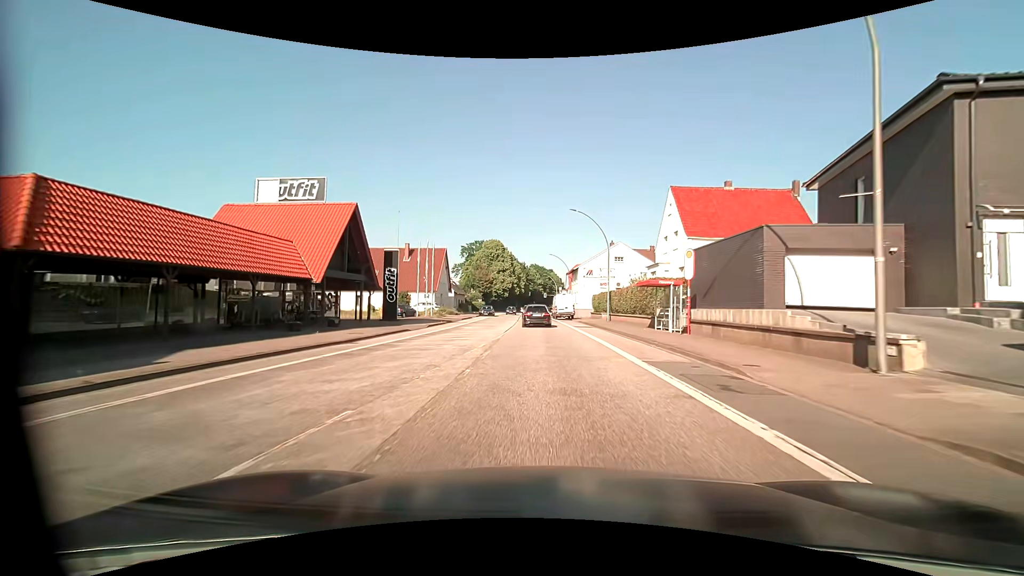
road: primary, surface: asphalt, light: Day
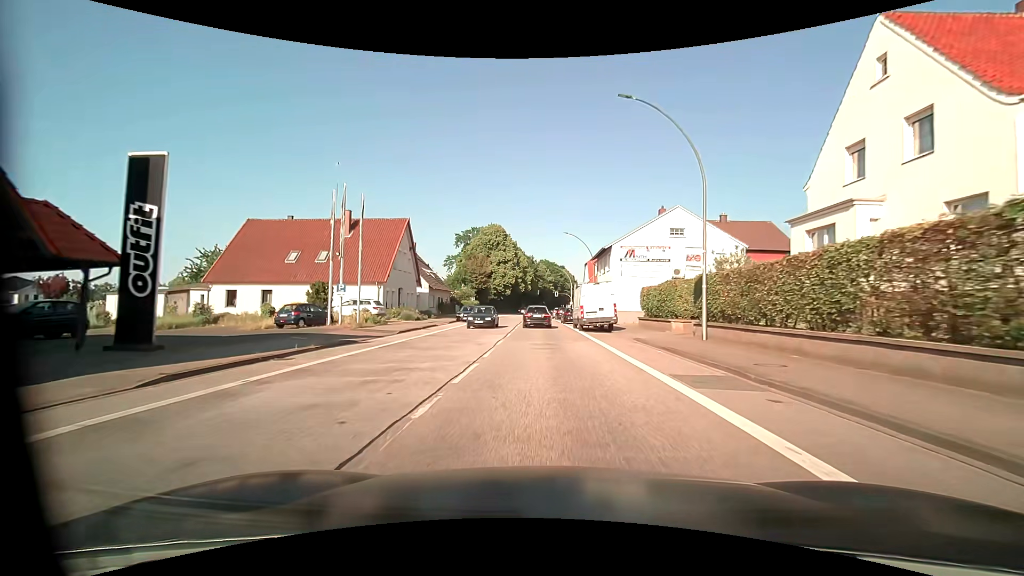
(-0.4, +24.1) m; -1°
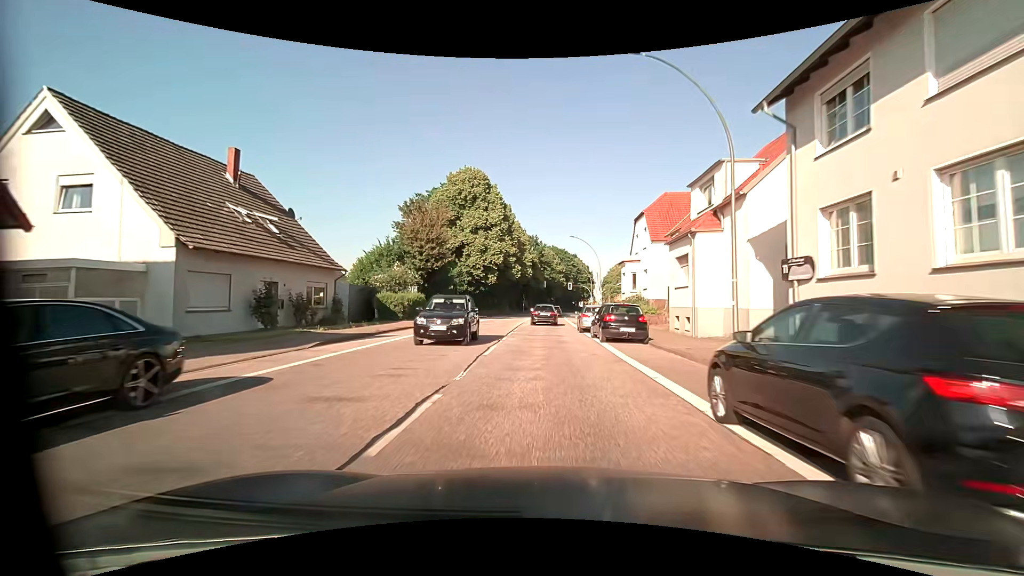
(-0.4, +40.4) m; -1°
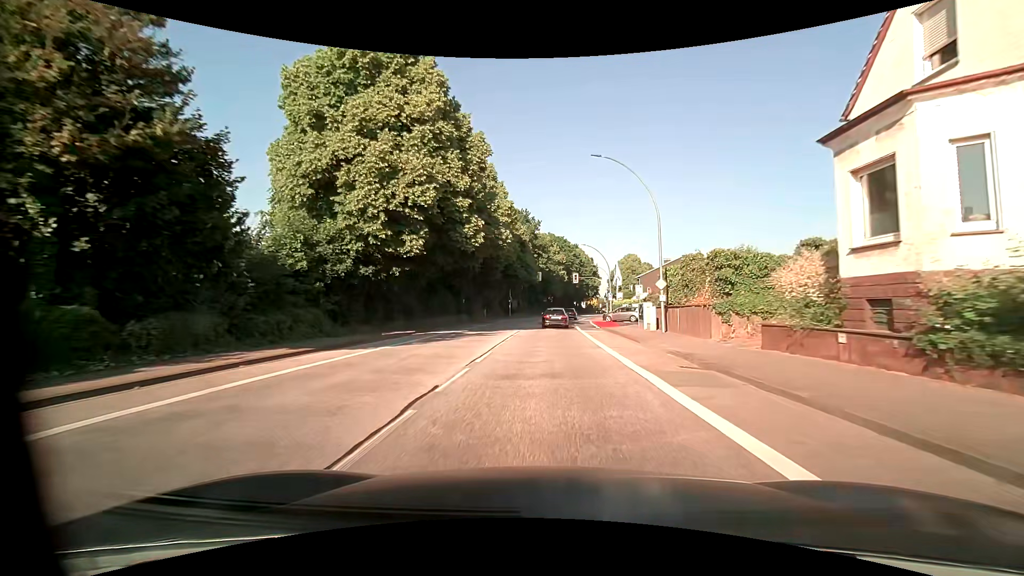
(0.0, +32.5) m; 0°
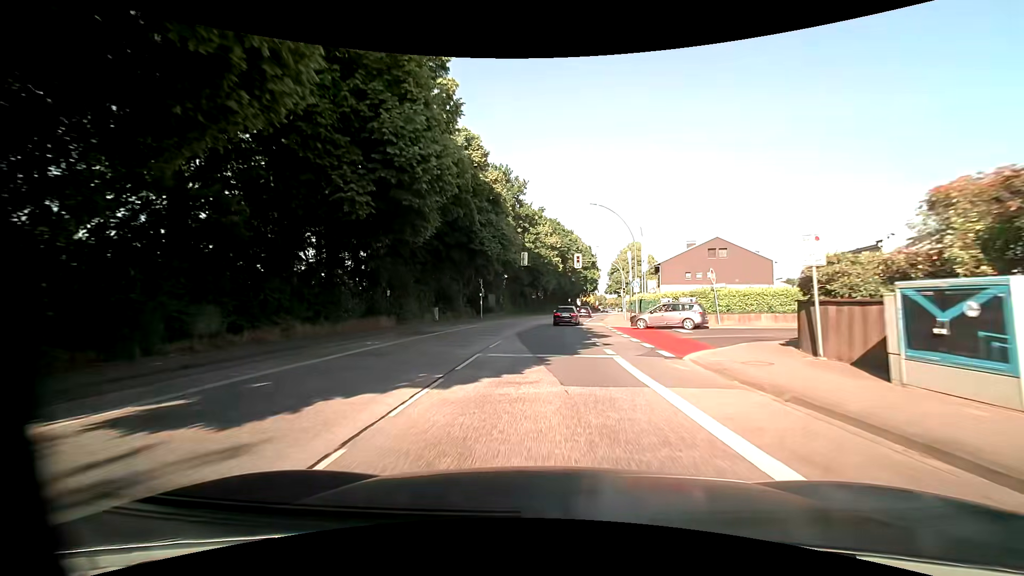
(+0.2, +24.4) m; +1°
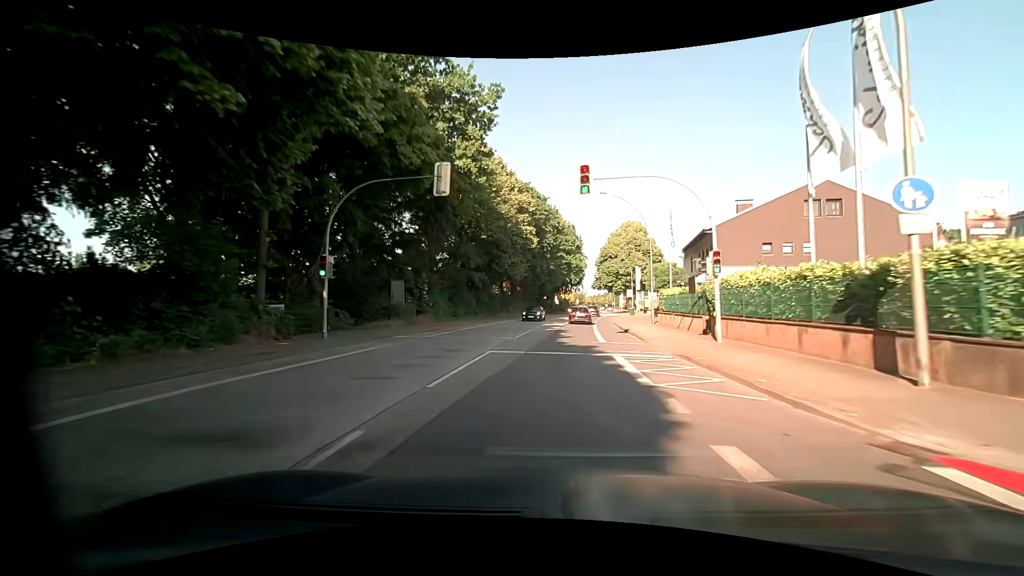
(+1.0, +32.4) m; +3°
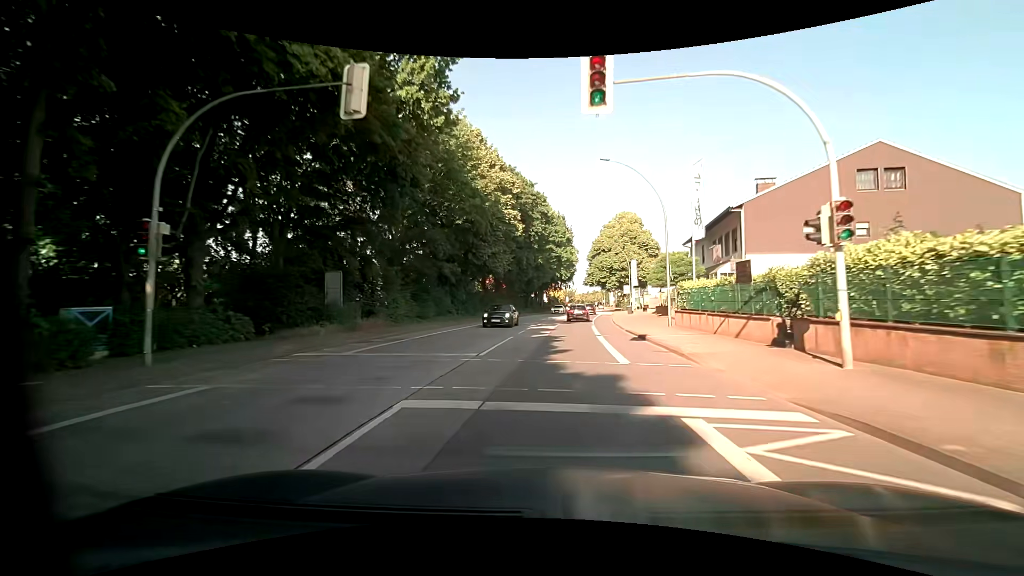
(+0.1, +8.1) m; +1°
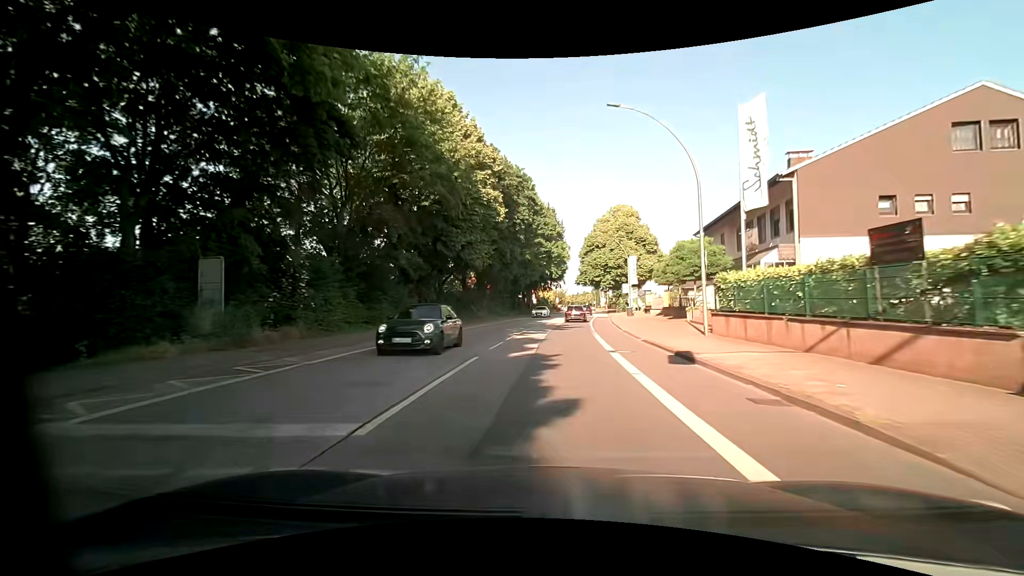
(+0.1, +8.1) m; +1°
(0, +10) (0, +20) (+1, +30) (+2, +40) (+3, +50) (+4, +60) (+5, +70) (+6, +80) (+7, +90) (+8, +100) m
